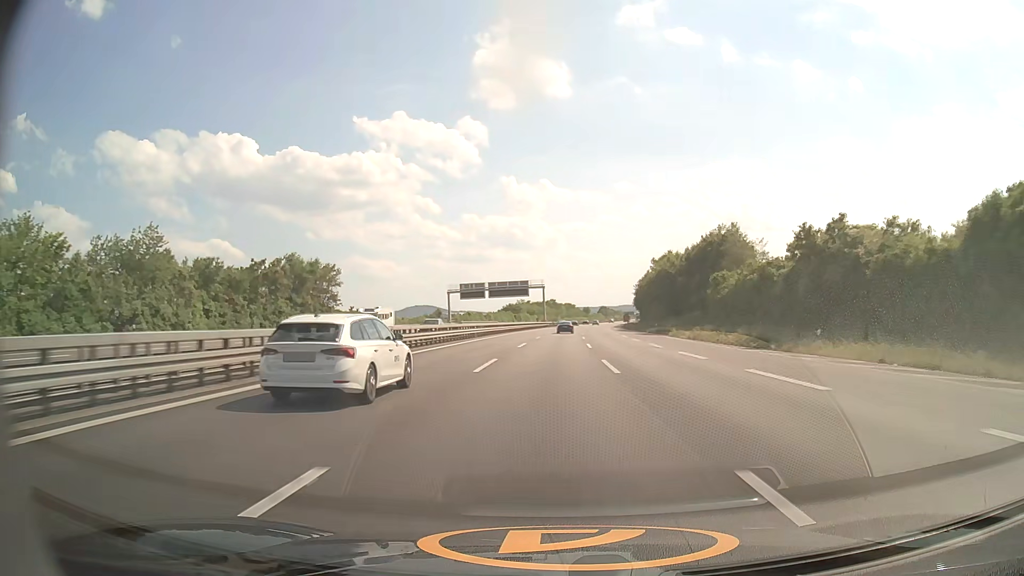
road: motorway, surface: asphalt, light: Day
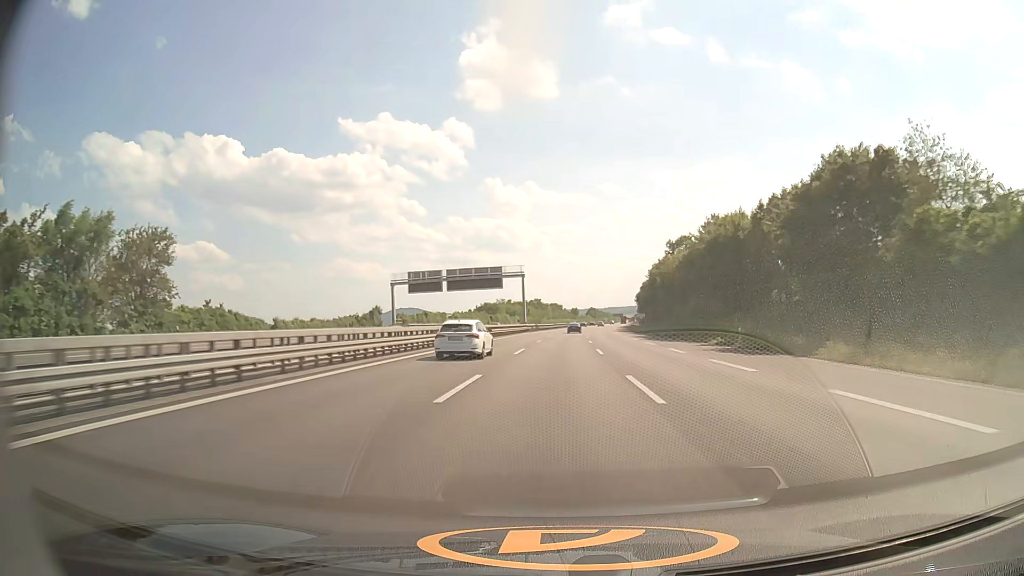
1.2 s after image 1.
(+0.4, +41.9) m; +1°
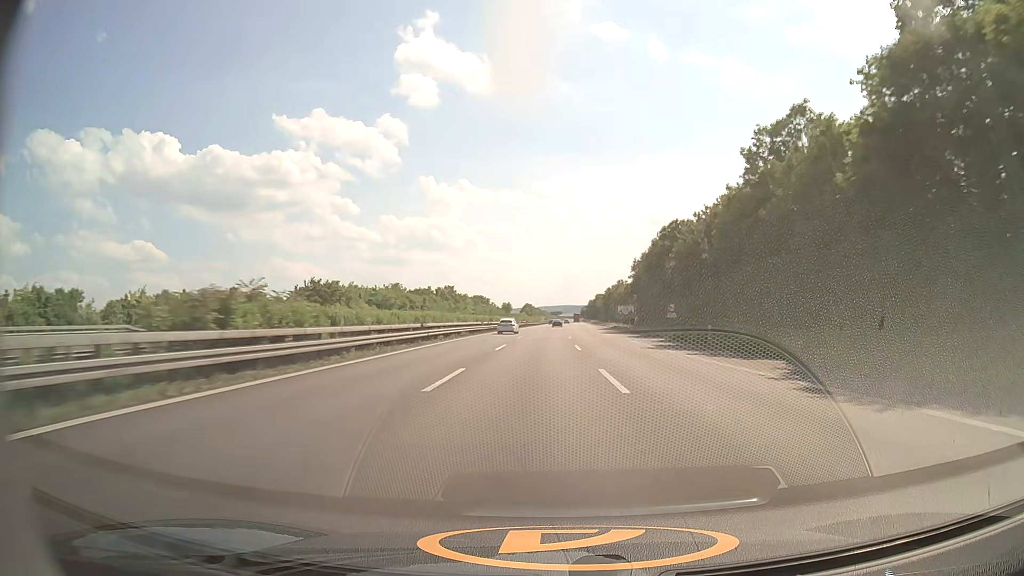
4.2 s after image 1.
(+4.4, +105.7) m; +6°
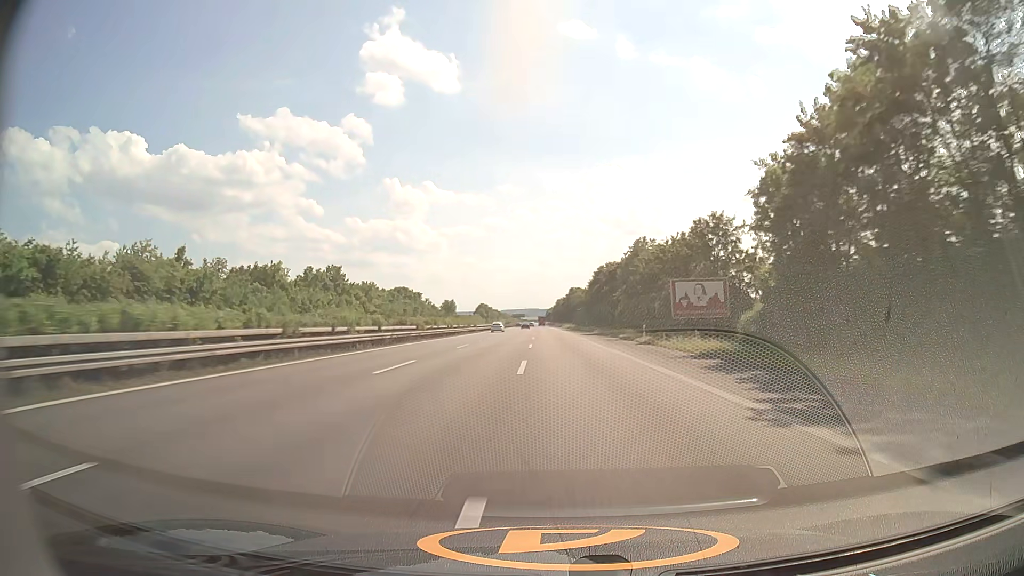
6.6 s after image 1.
(+2.6, +85.0) m; +3°
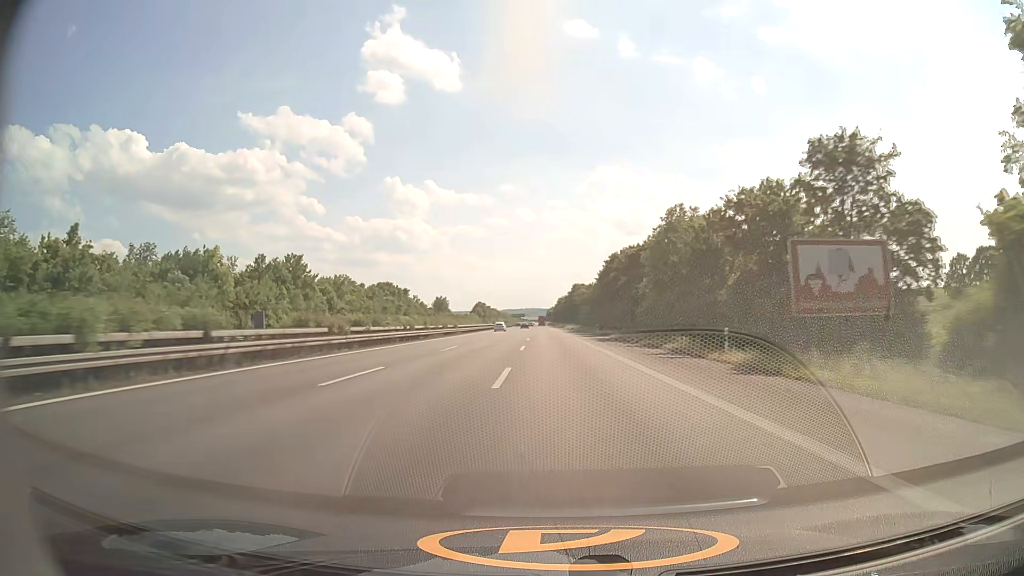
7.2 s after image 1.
(0.0, +21.2) m; 0°
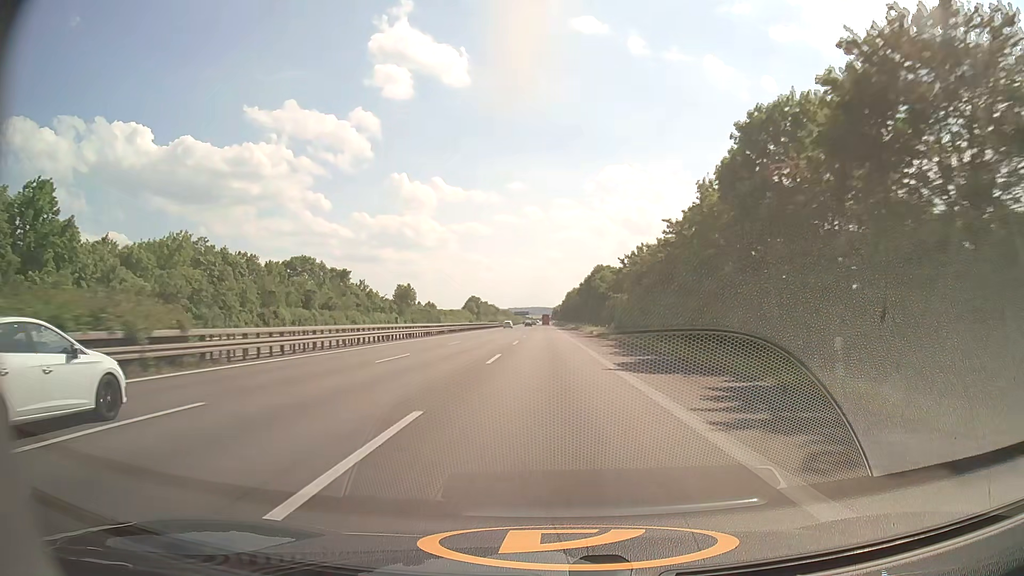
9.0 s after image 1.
(-0.3, +63.2) m; 0°
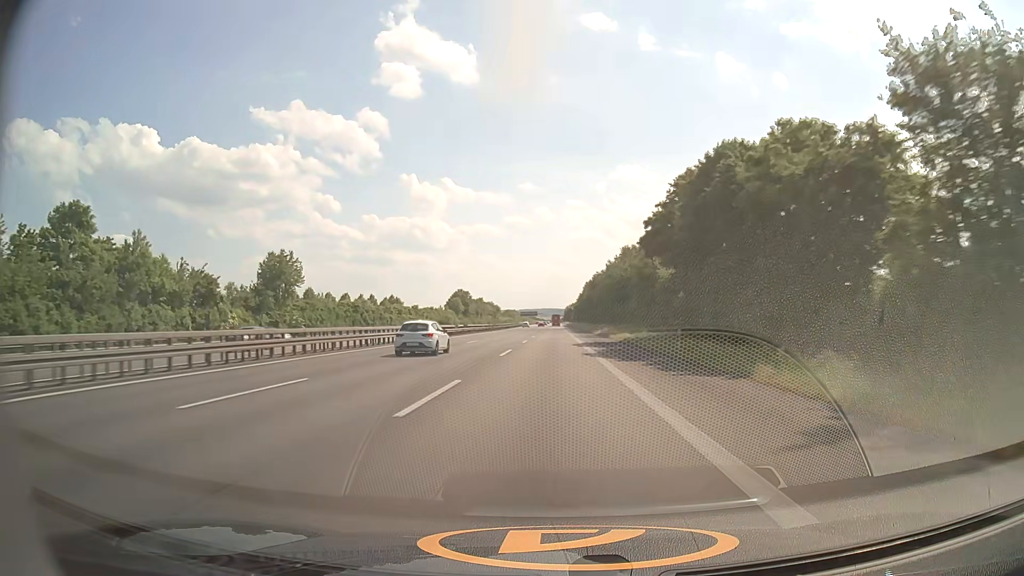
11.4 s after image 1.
(-0.7, +83.7) m; -1°
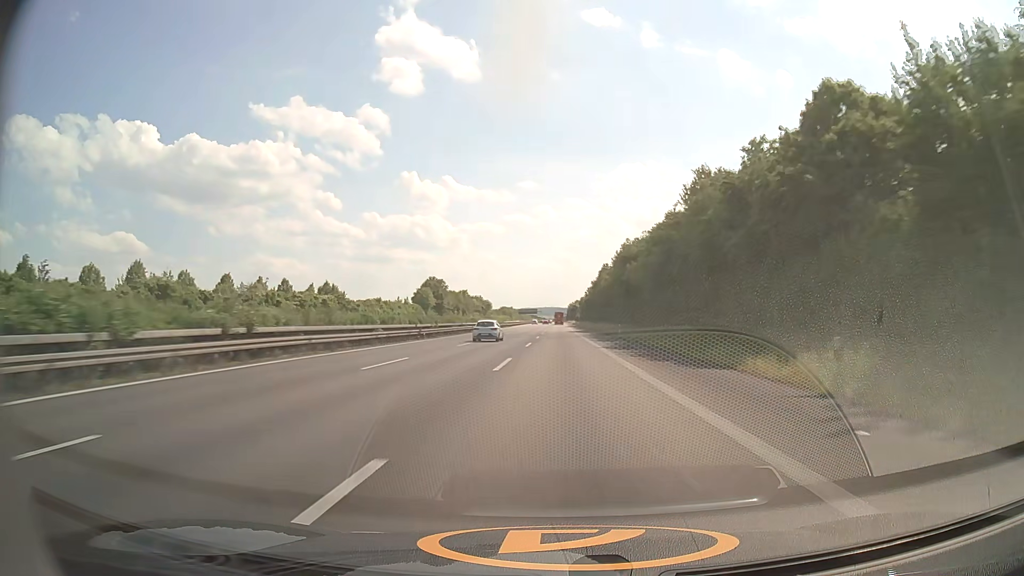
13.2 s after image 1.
(-0.3, +62.3) m; 0°
(0, +10) (0, +20) (0, +30) (0, +40) (0, +50) (0, +60) (+1, +70) (+1, +80) (+1, +90) (+1, +100) m
